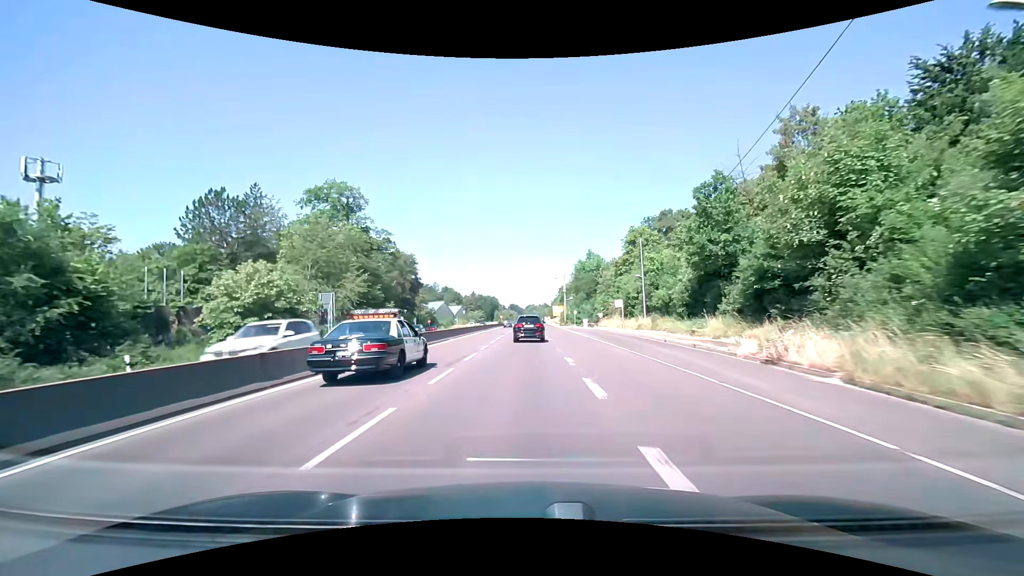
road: trunk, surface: asphalt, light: Day
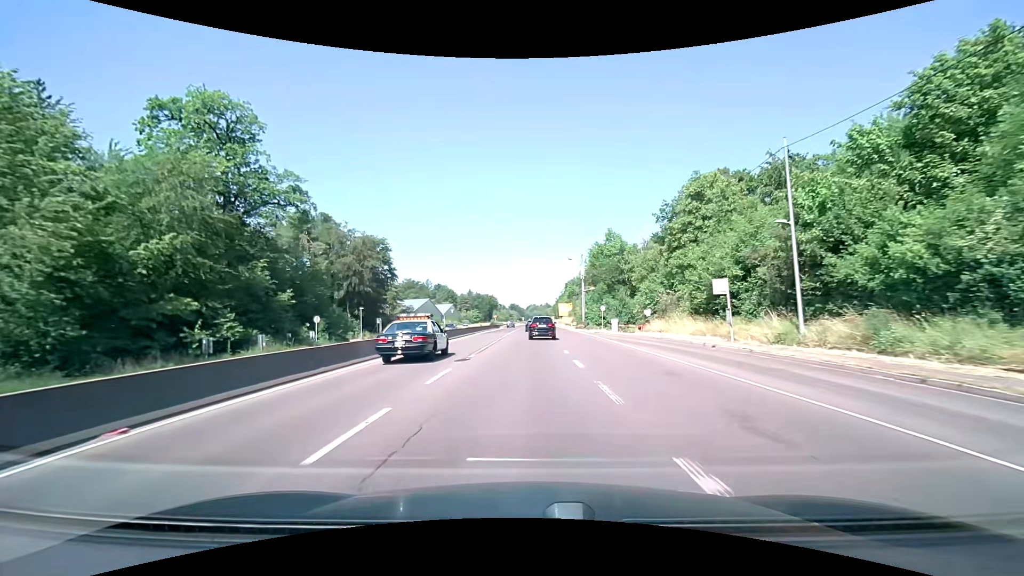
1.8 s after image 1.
(-0.1, +30.9) m; 0°
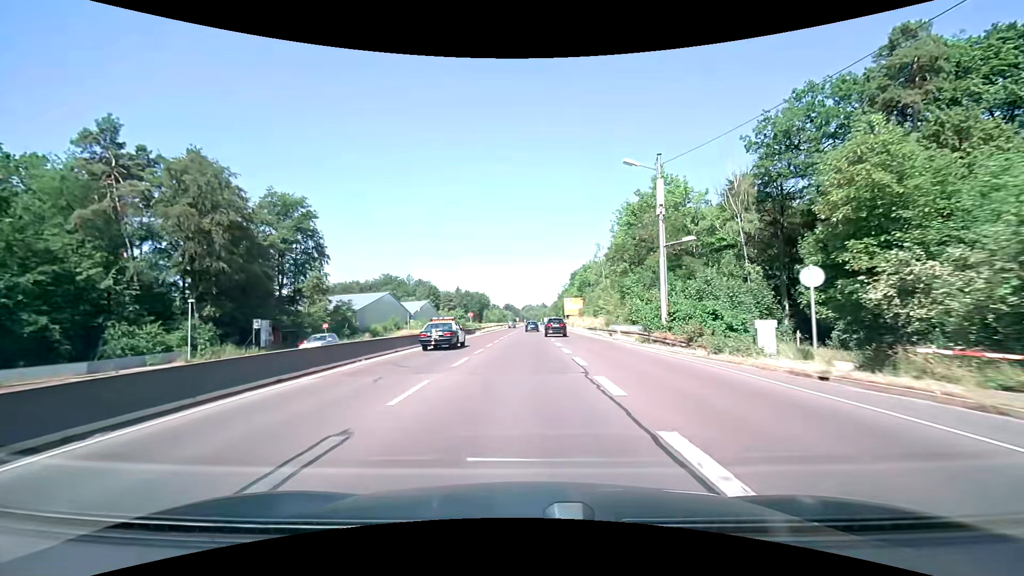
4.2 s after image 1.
(+0.2, +41.5) m; +1°
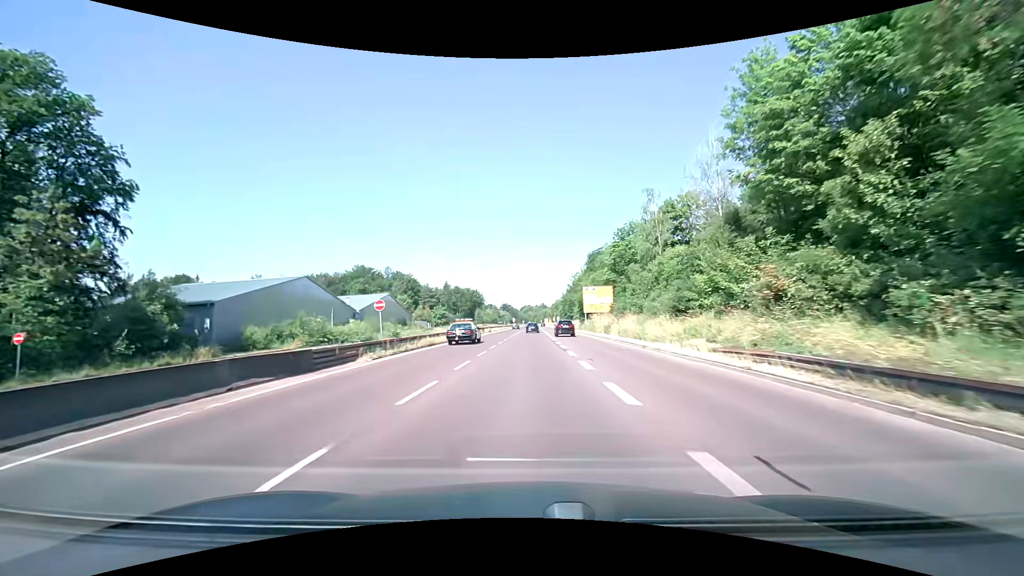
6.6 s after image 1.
(-0.1, +43.3) m; 0°
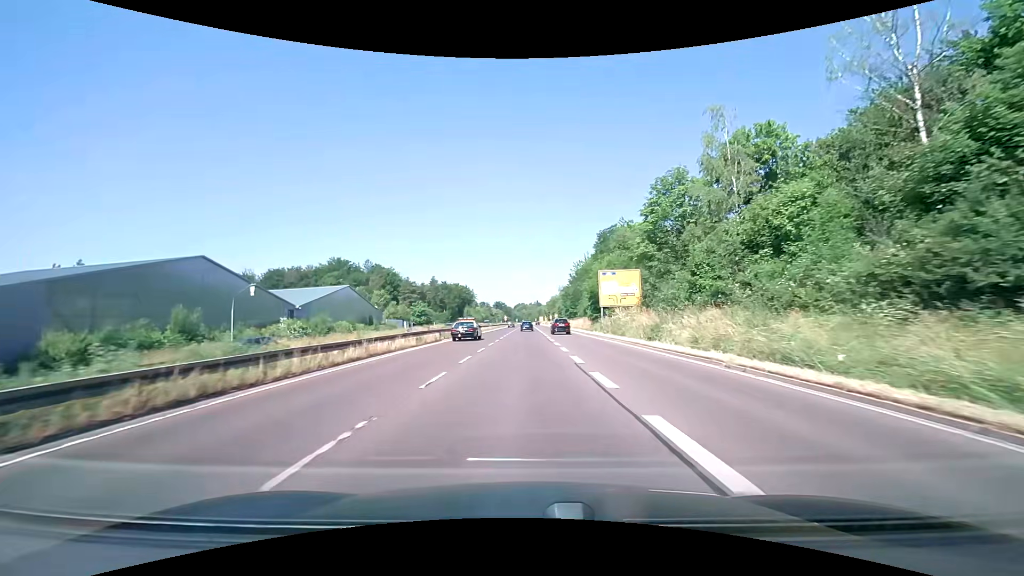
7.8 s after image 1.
(+0.1, +22.3) m; +1°
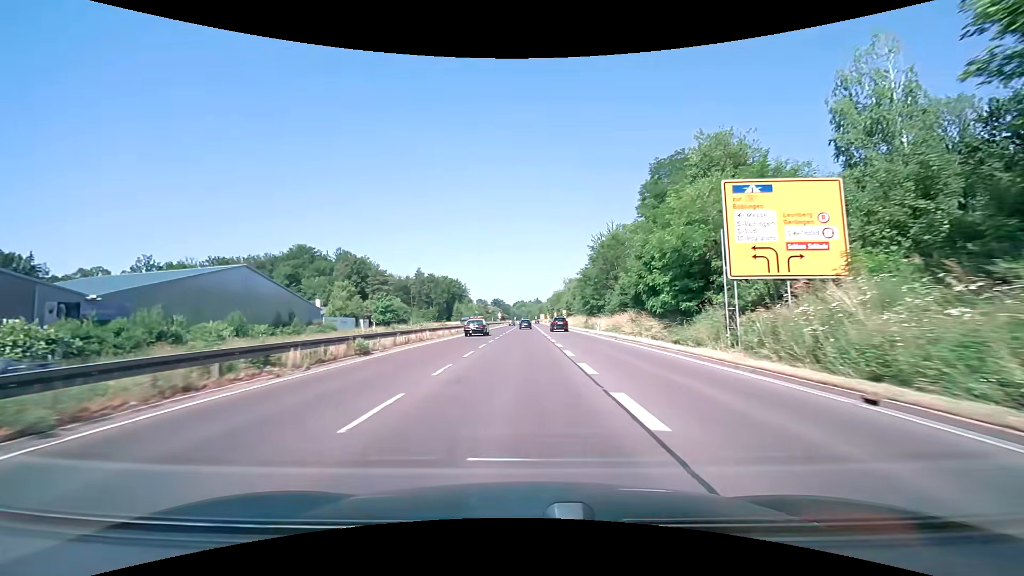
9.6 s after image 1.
(0.0, +34.1) m; 0°
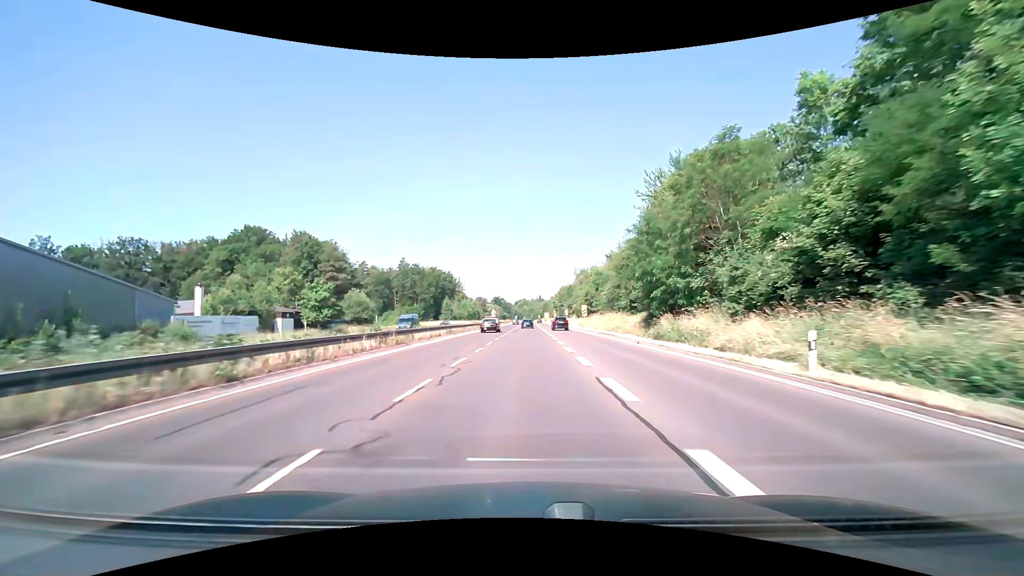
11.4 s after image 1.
(0.0, +33.8) m; 0°
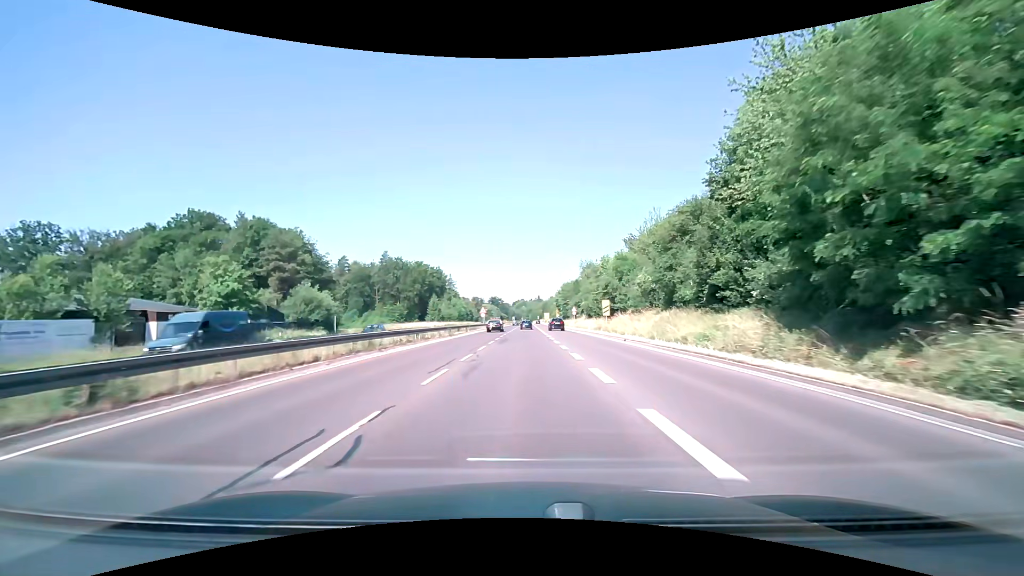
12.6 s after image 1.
(+0.1, +21.8) m; 0°
(0, +10) (0, +20) (0, +30) (0, +40) (0, +50) (0, +60) (0, +70) (0, +80) (0, +90) (0, +100) m
